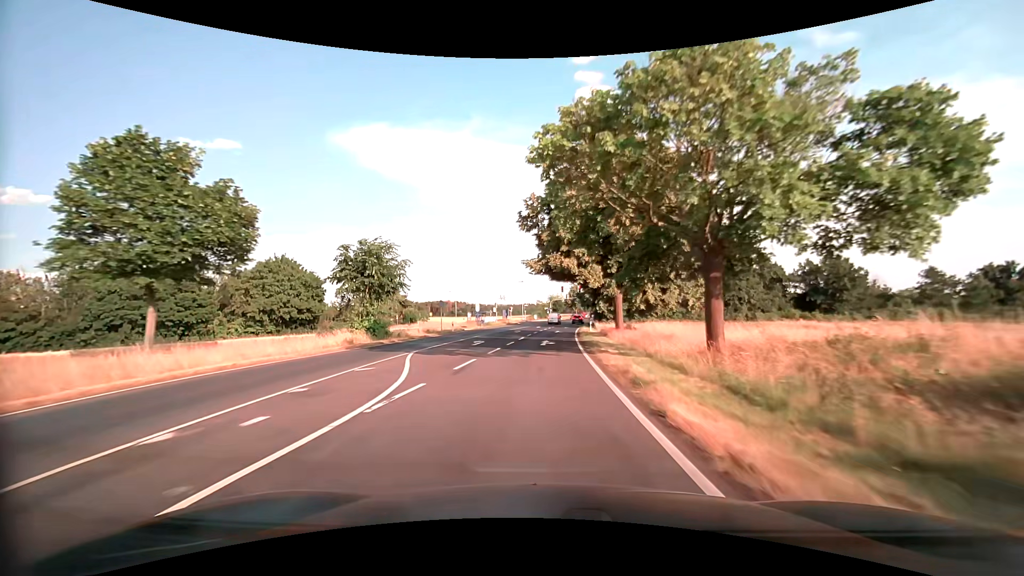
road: secondary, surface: asphalt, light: Day
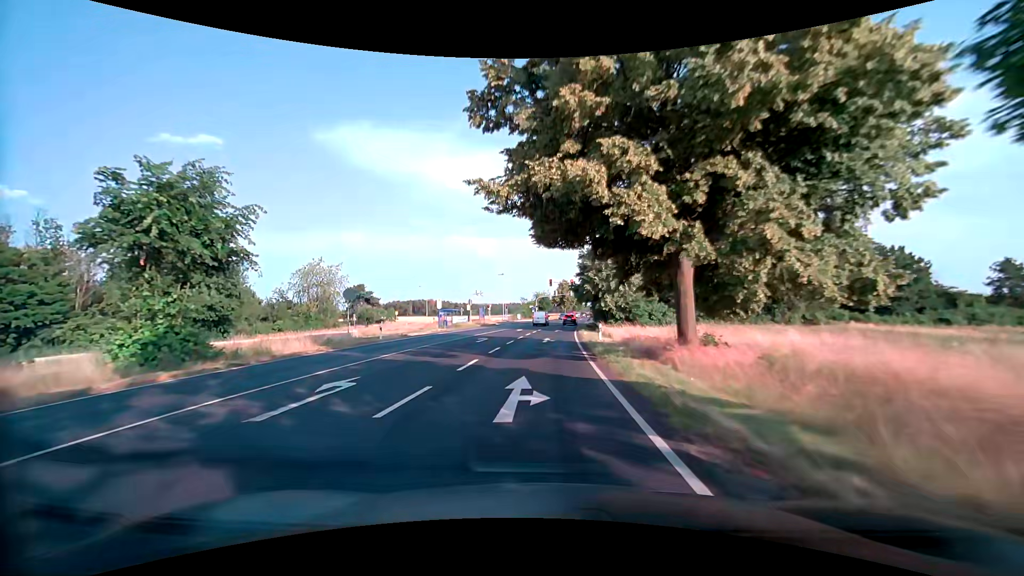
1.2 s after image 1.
(+0.2, +17.9) m; +1°
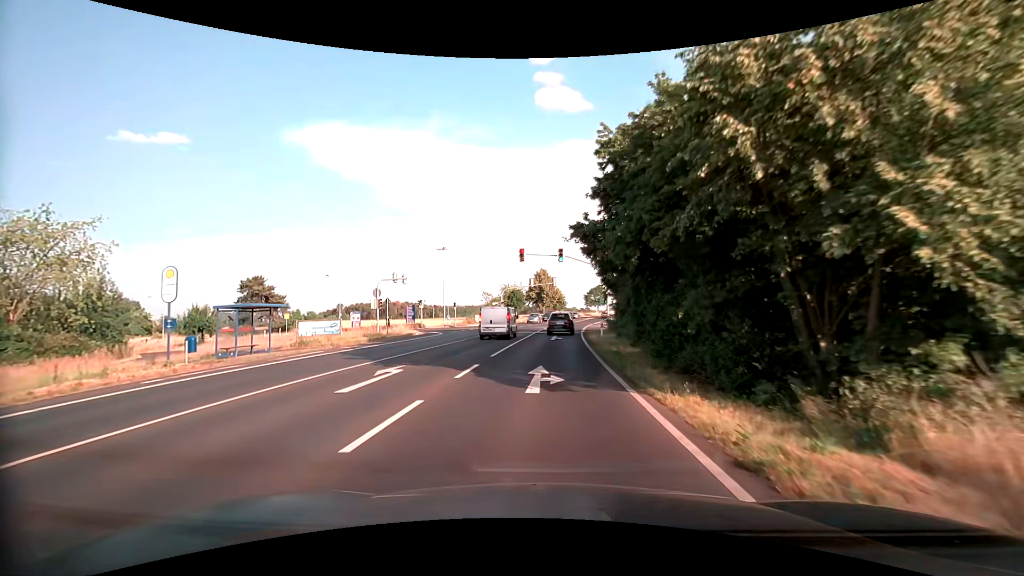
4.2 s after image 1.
(+1.0, +36.7) m; +3°
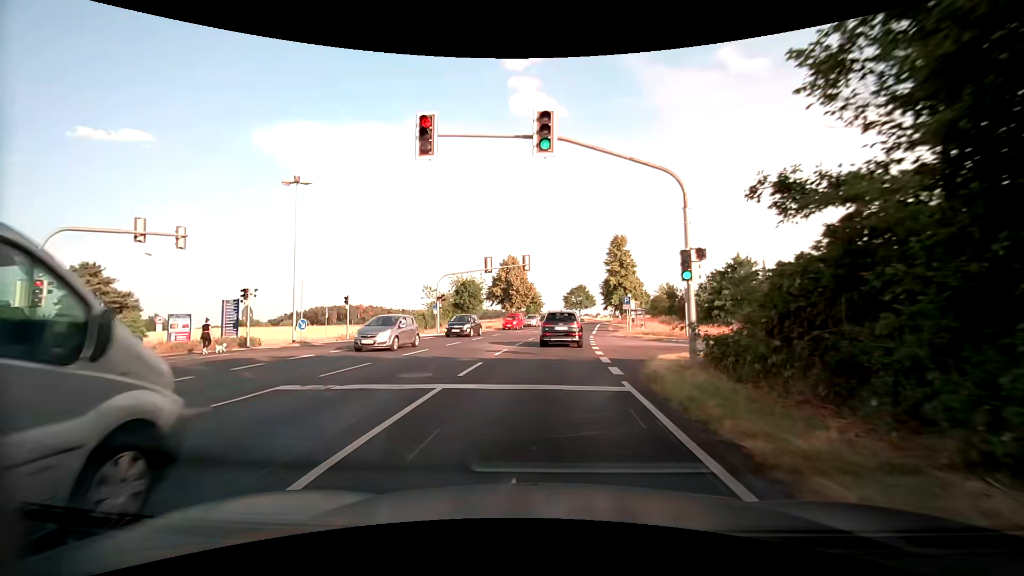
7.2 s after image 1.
(+0.7, +29.4) m; +3°
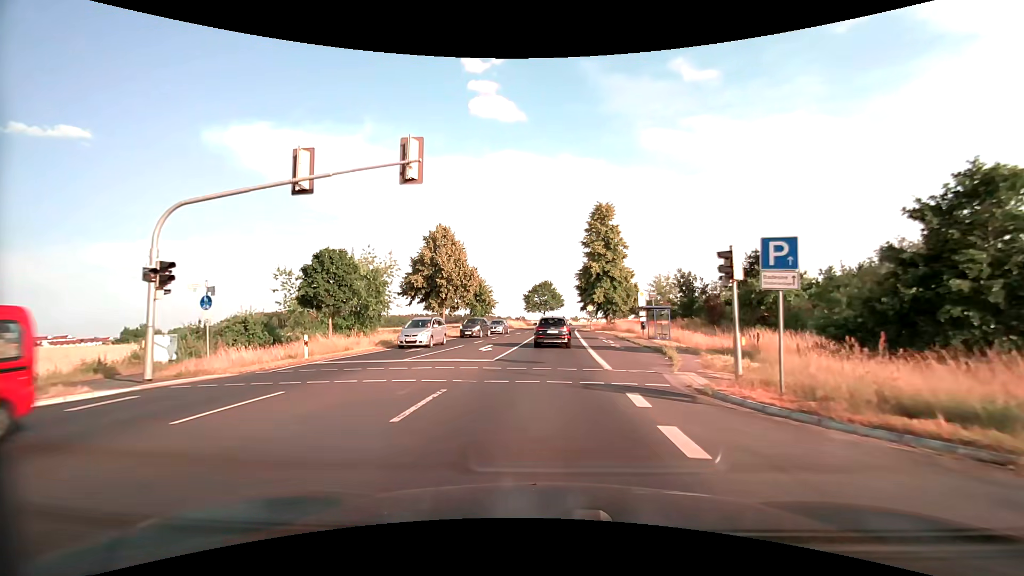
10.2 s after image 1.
(+1.2, +28.2) m; +5°
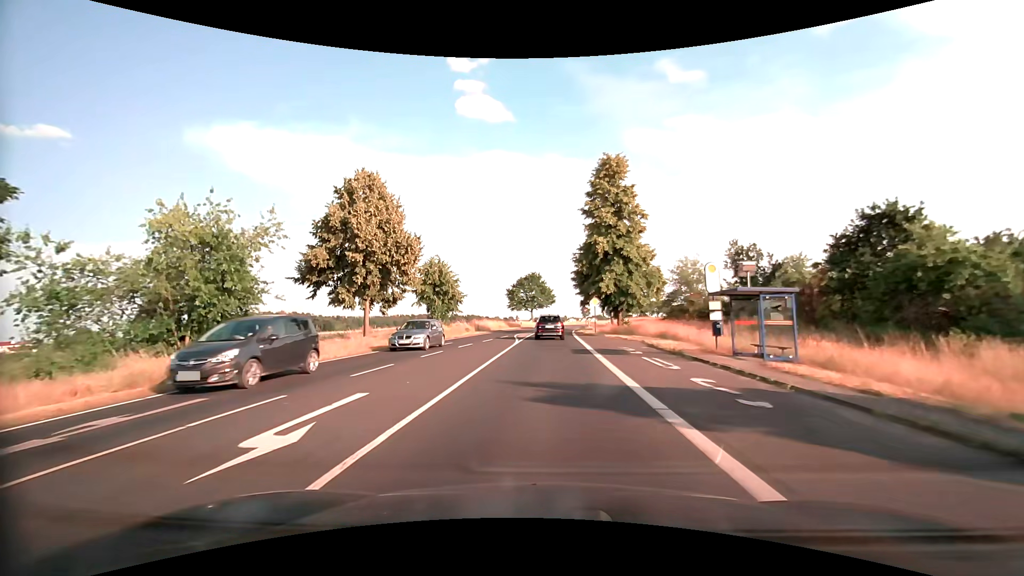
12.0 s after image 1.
(+0.2, +18.4) m; +1°
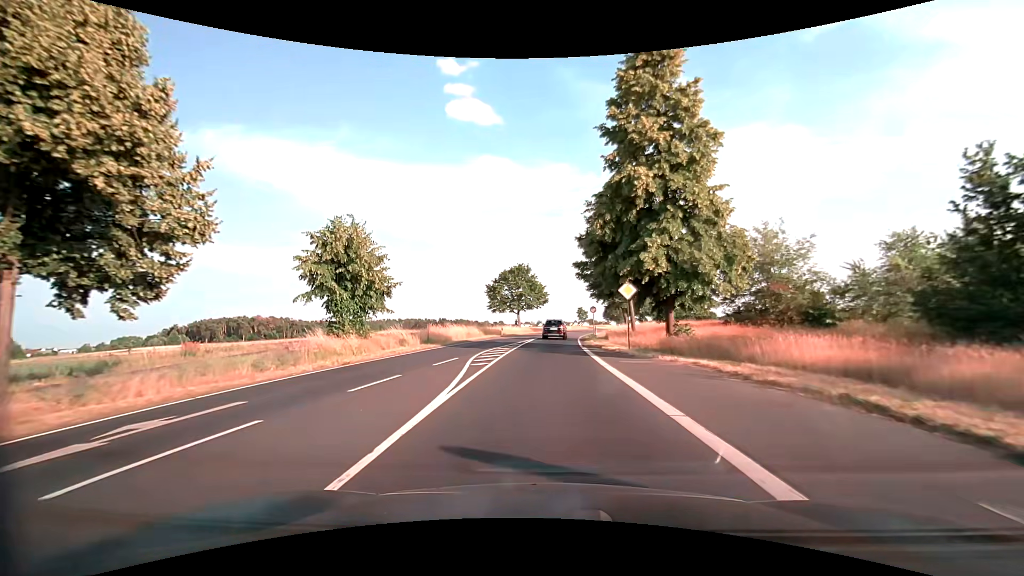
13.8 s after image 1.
(+0.2, +20.2) m; +1°
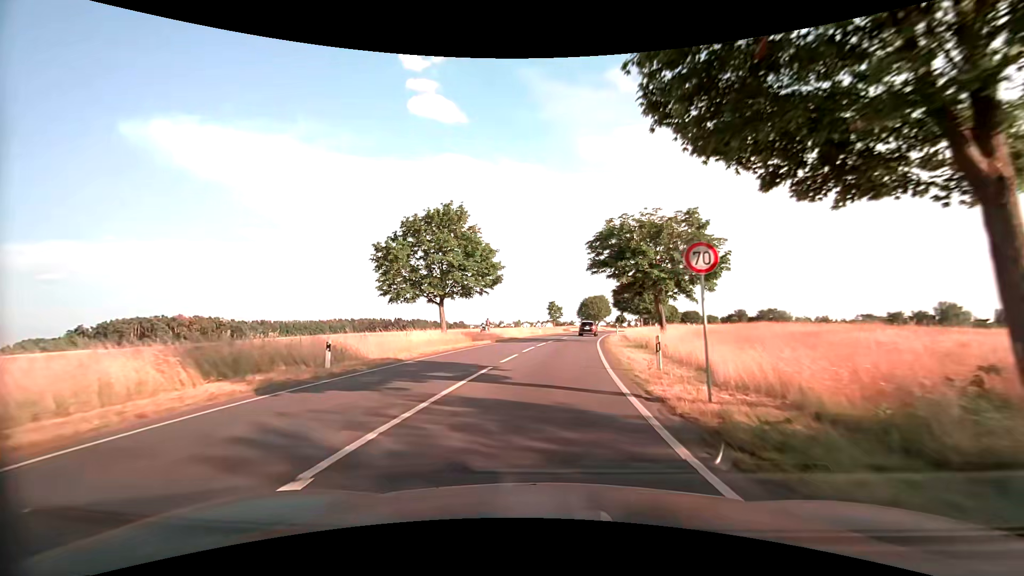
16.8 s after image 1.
(+1.0, +37.2) m; +4°
(0, +10) (+1, +20) (+1, +30) (+2, +40) (+4, +50) (+5, +60) (+7, +70) (+9, +79) (+11, +89) (+13, +99) m
